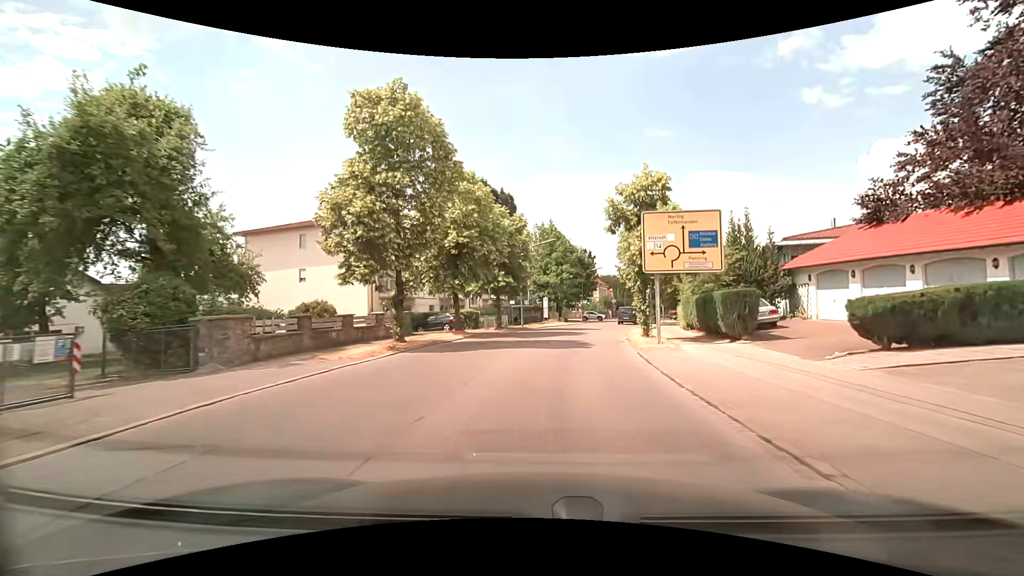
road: tertiary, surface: asphalt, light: Day
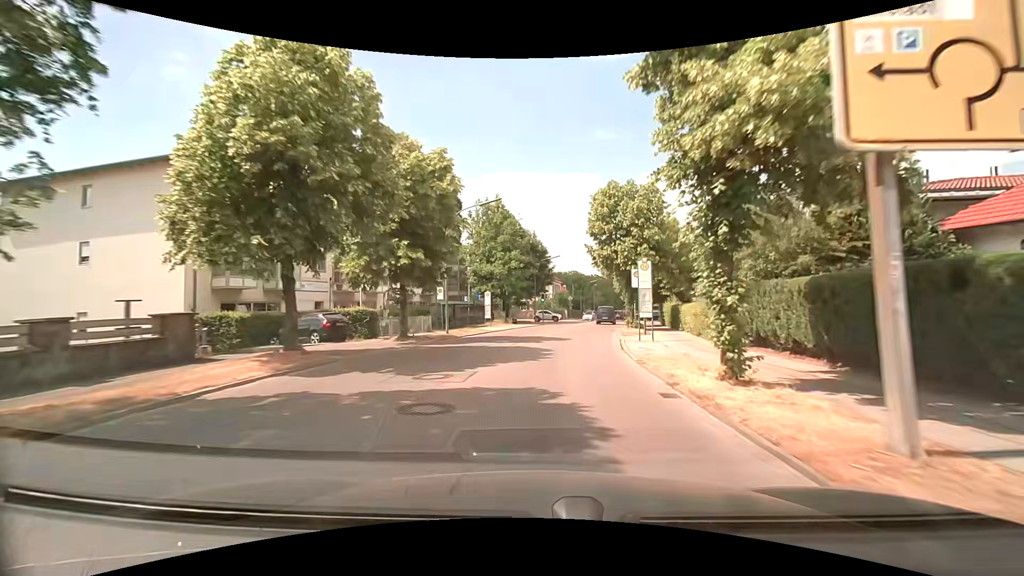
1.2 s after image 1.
(+0.8, +14.6) m; +6°
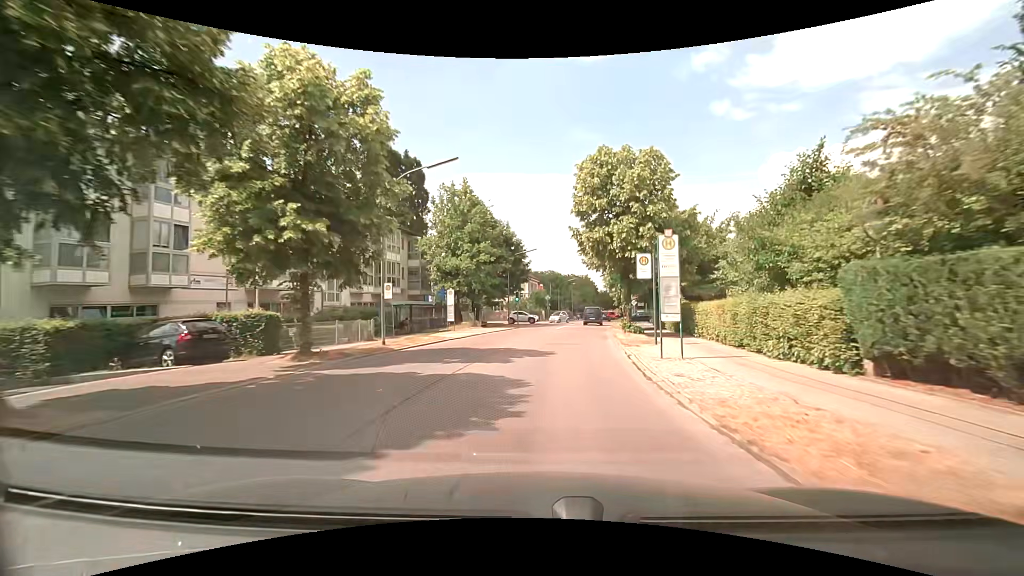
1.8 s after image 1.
(+0.2, +7.3) m; +3°
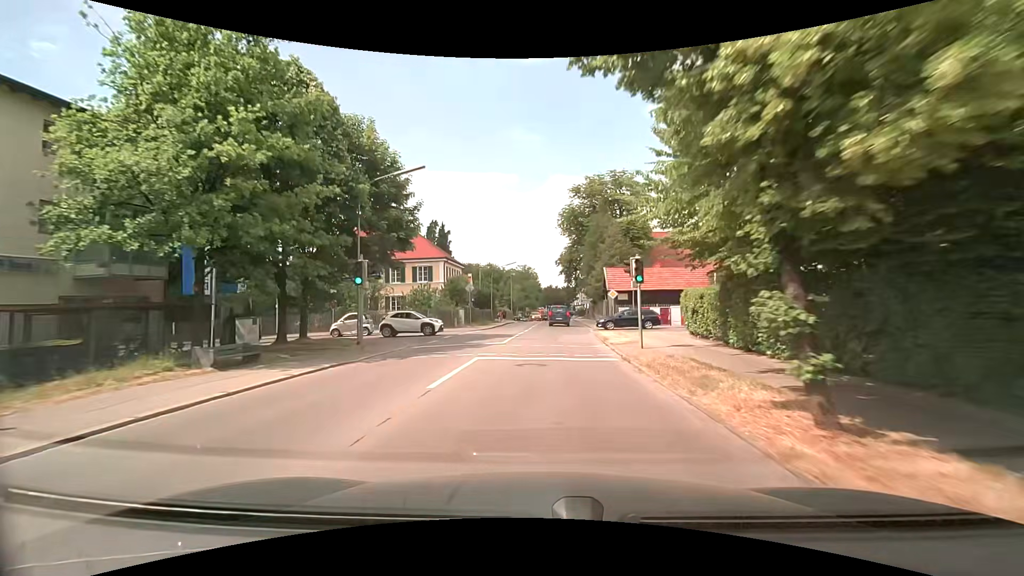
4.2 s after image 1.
(+2.2, +29.3) m; +7°
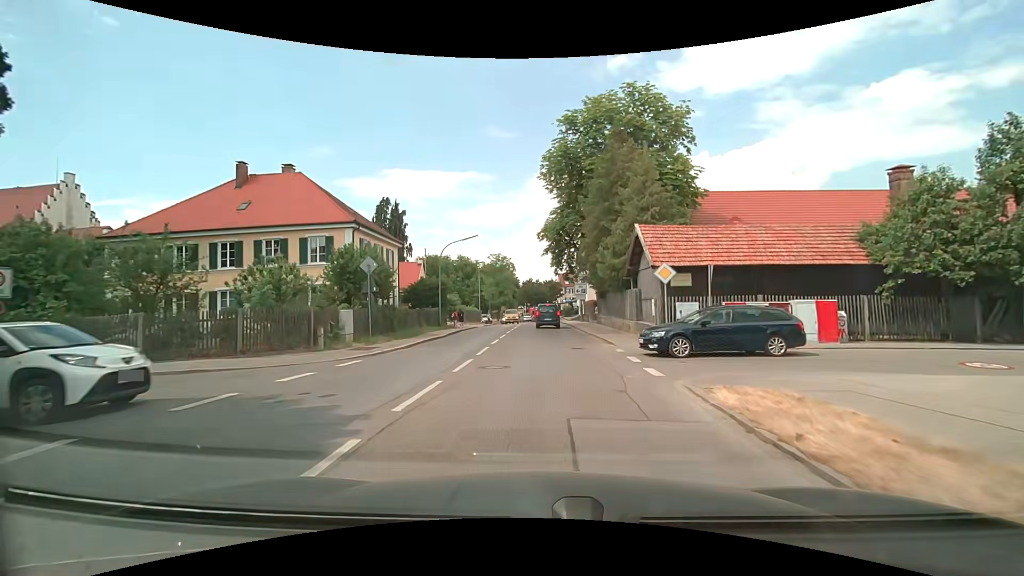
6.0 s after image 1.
(+0.3, +22.0) m; +2°
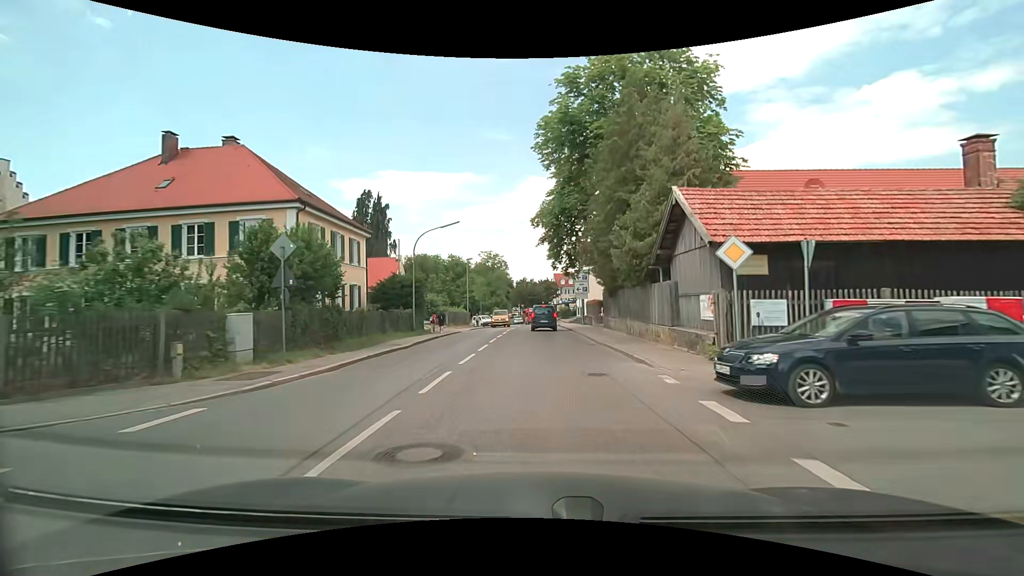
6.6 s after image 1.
(0.0, +7.0) m; +1°
